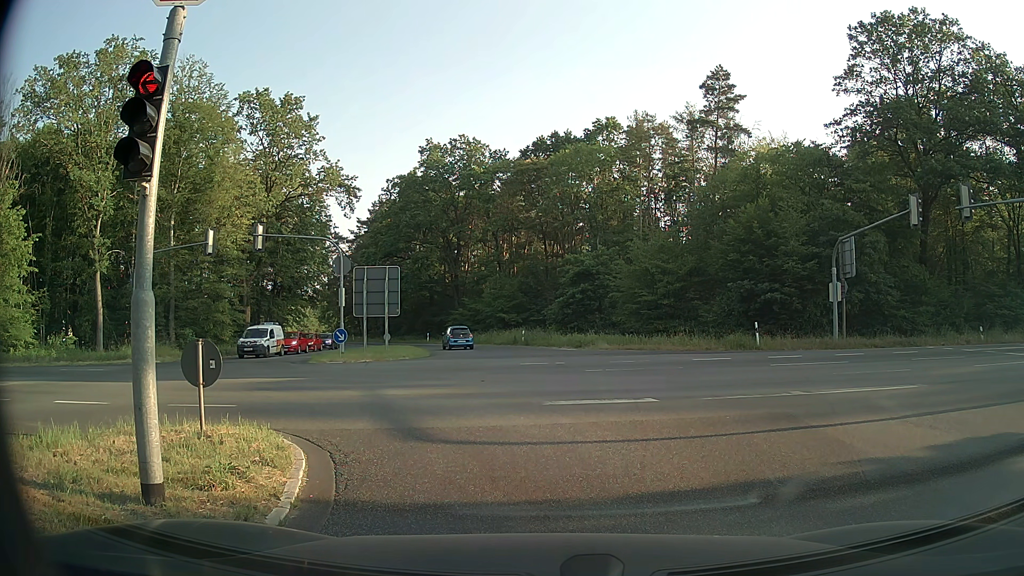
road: secondary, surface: asphalt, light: Day
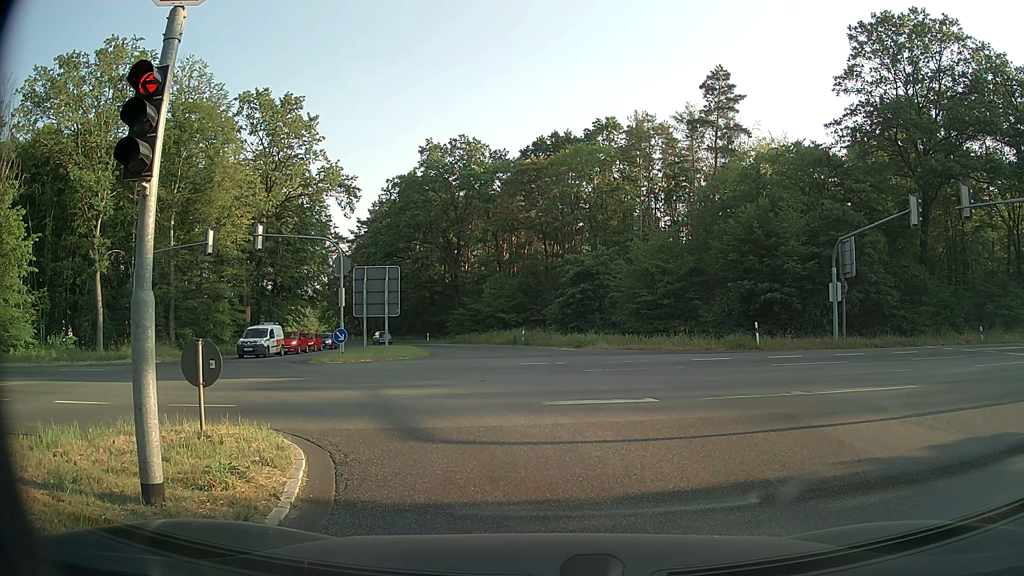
(0.0, 0.0) m; 0°
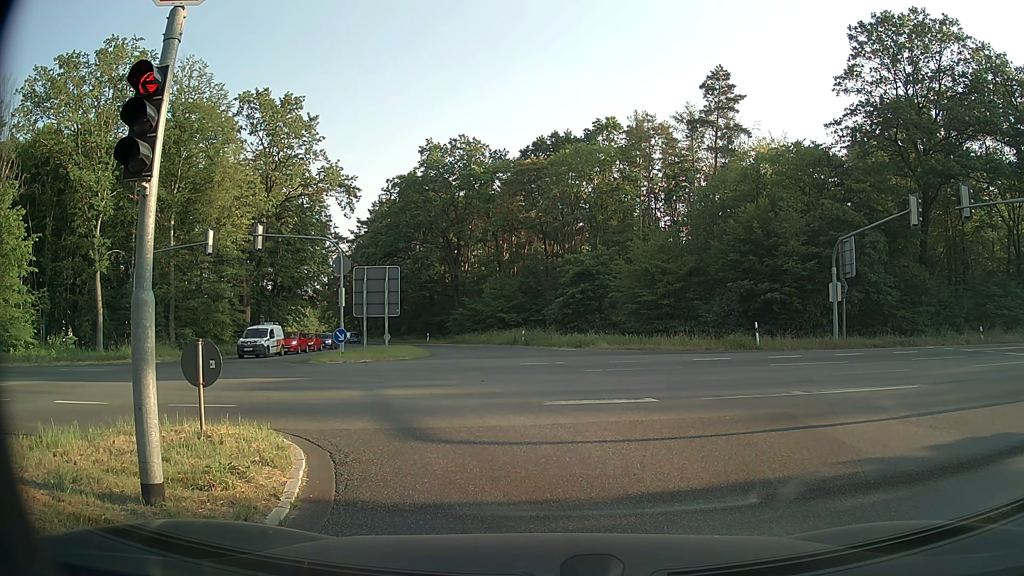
(0.0, 0.0) m; 0°
